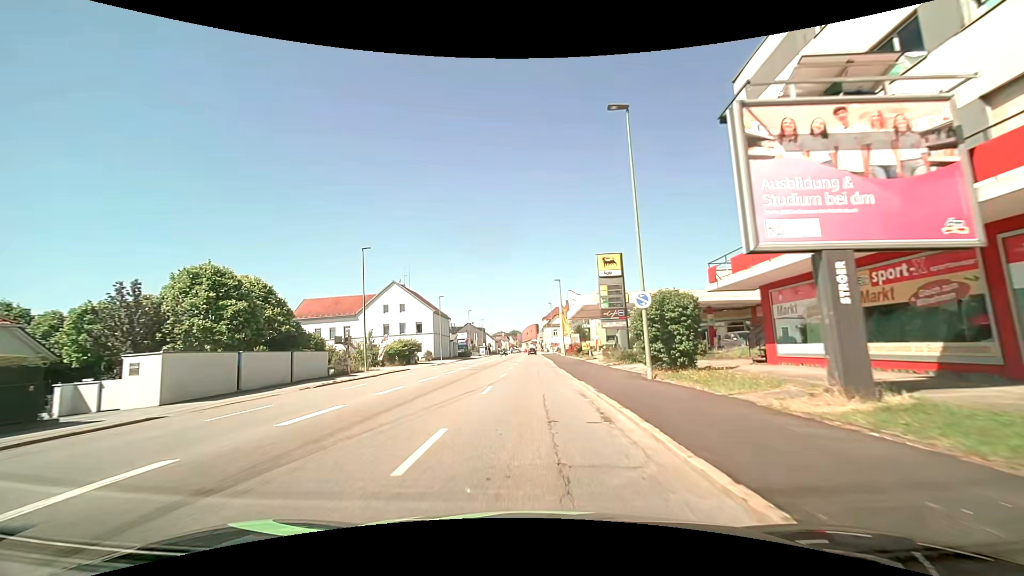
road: tertiary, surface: asphalt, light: Day
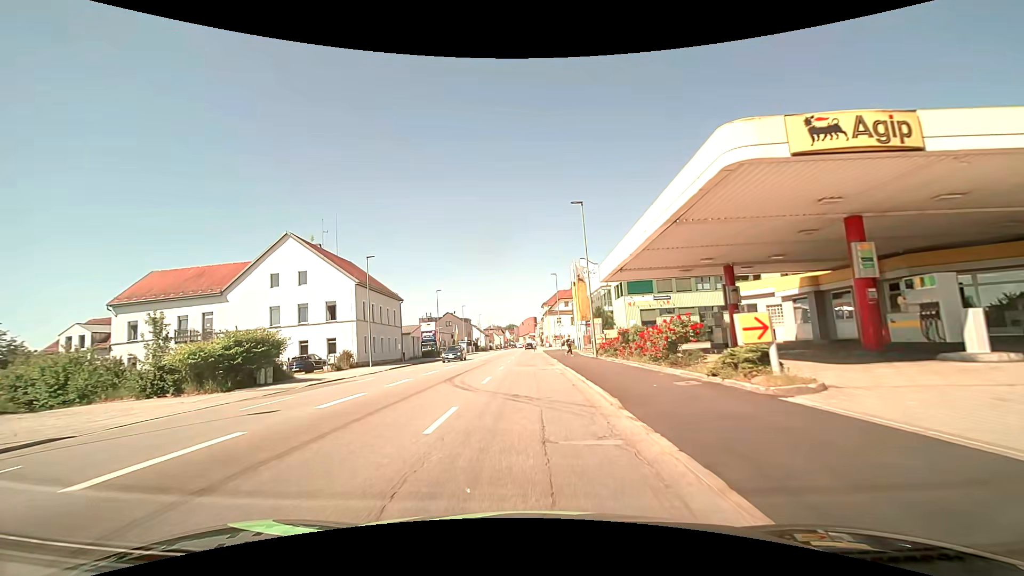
(+0.1, +34.0) m; -1°
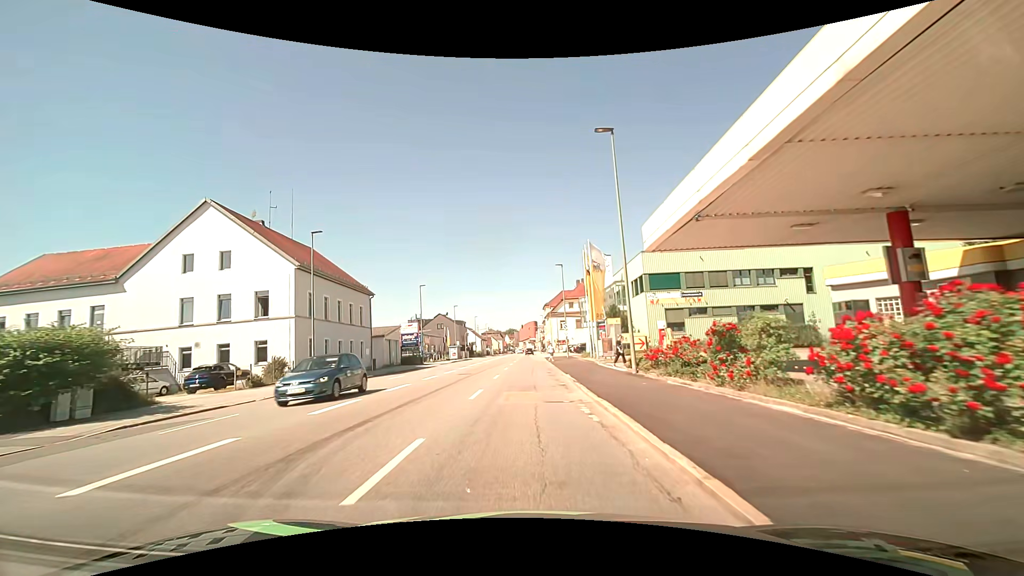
(+0.2, +11.9) m; +1°
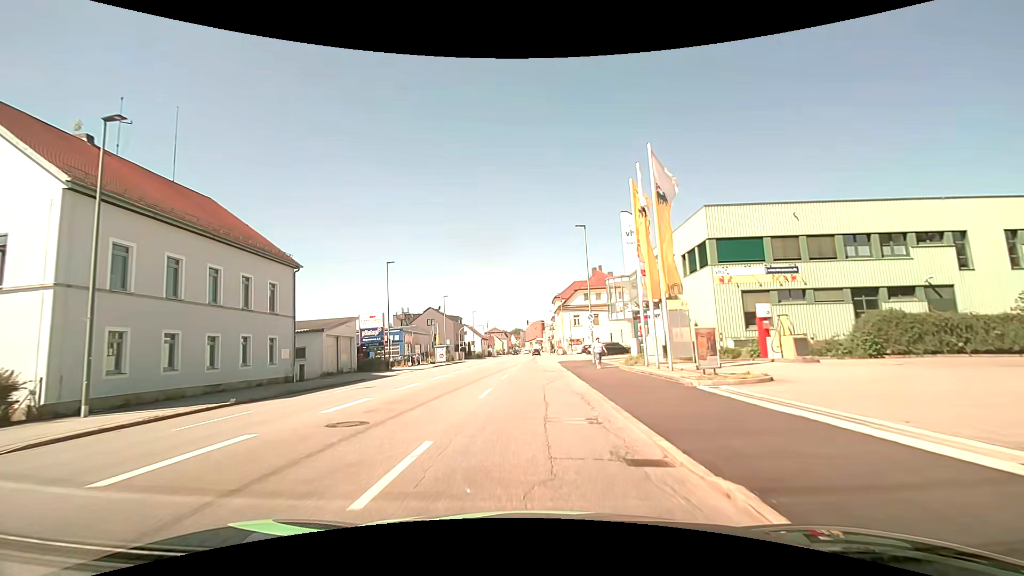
(0.0, +18.1) m; 0°
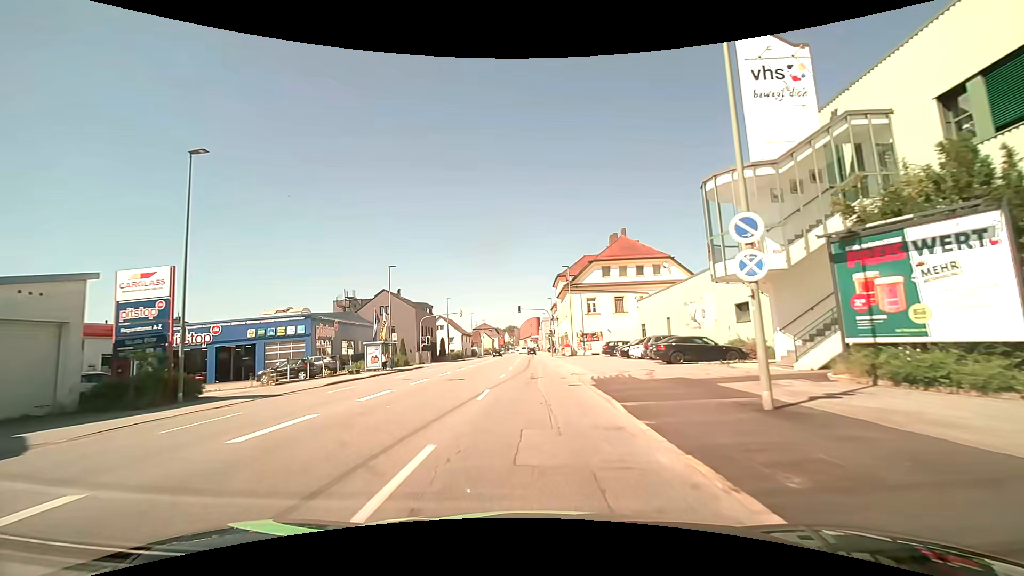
(-0.1, +27.8) m; 0°
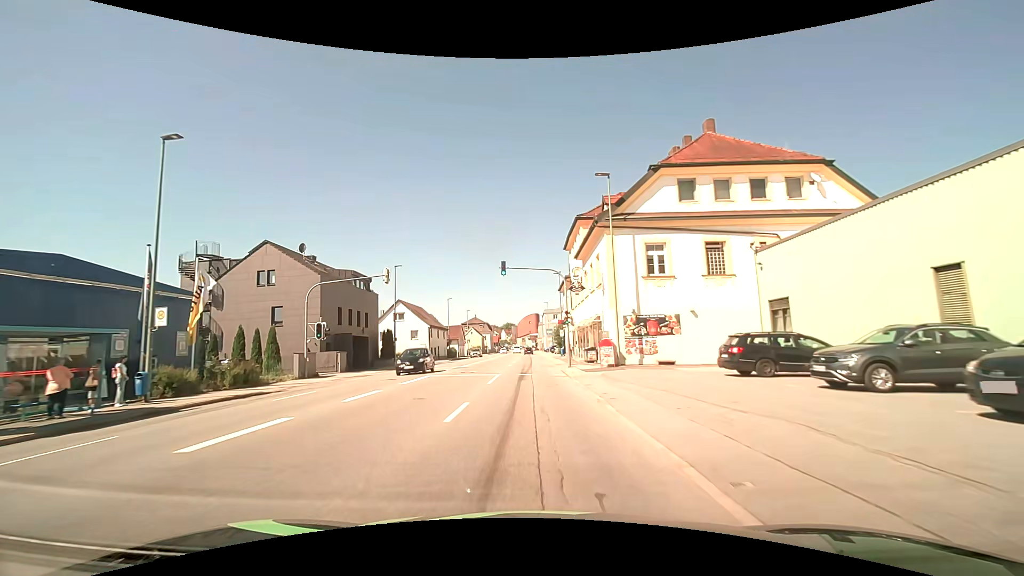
(-0.1, +31.1) m; 0°
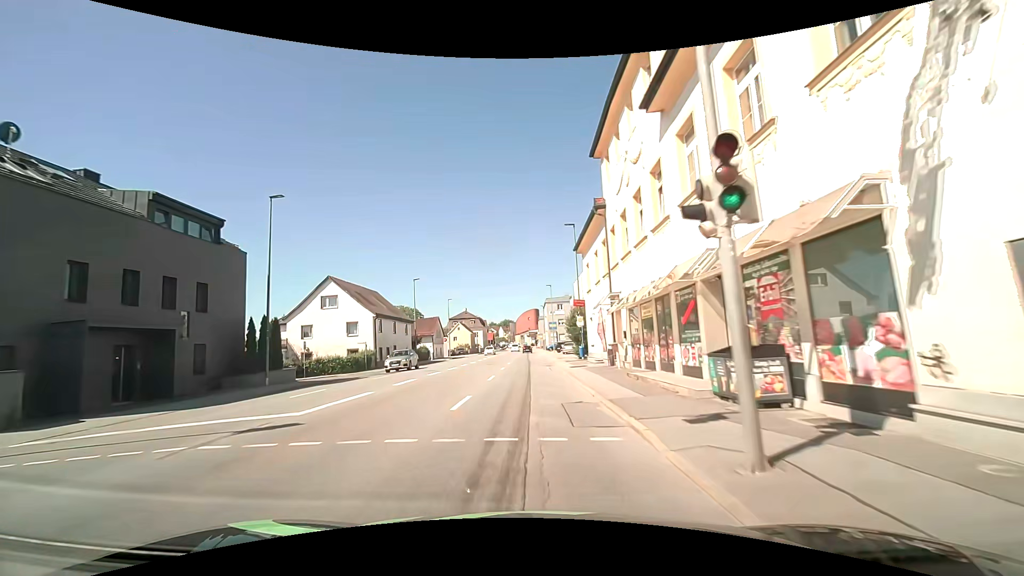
(-0.2, +24.5) m; 0°
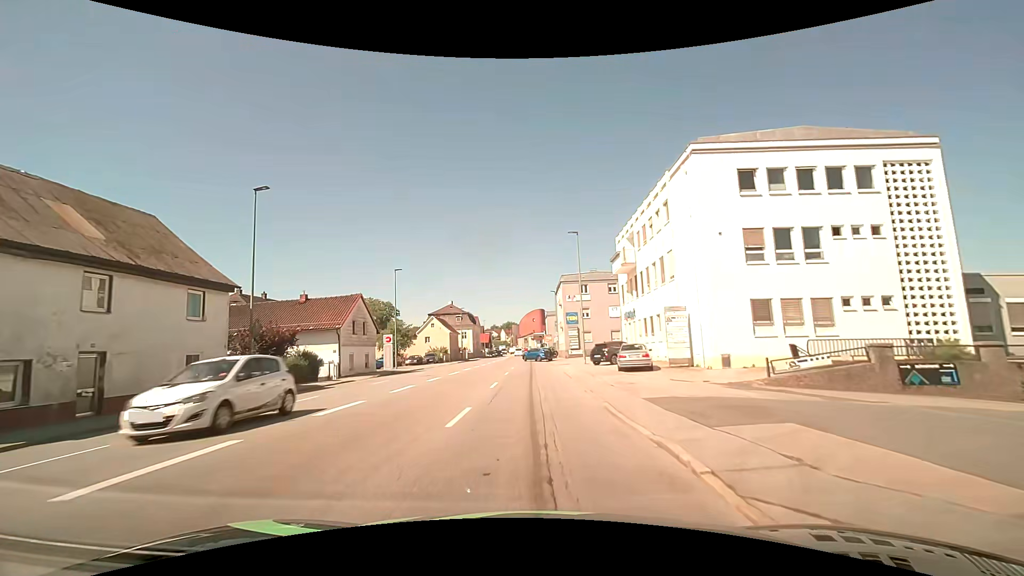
(-0.2, +37.3) m; 0°
(0, +10) (0, +20) (0, +30) (0, +40) (0, +50) (0, +60) (0, +70) (0, +80) (0, +90) (0, +100) m
